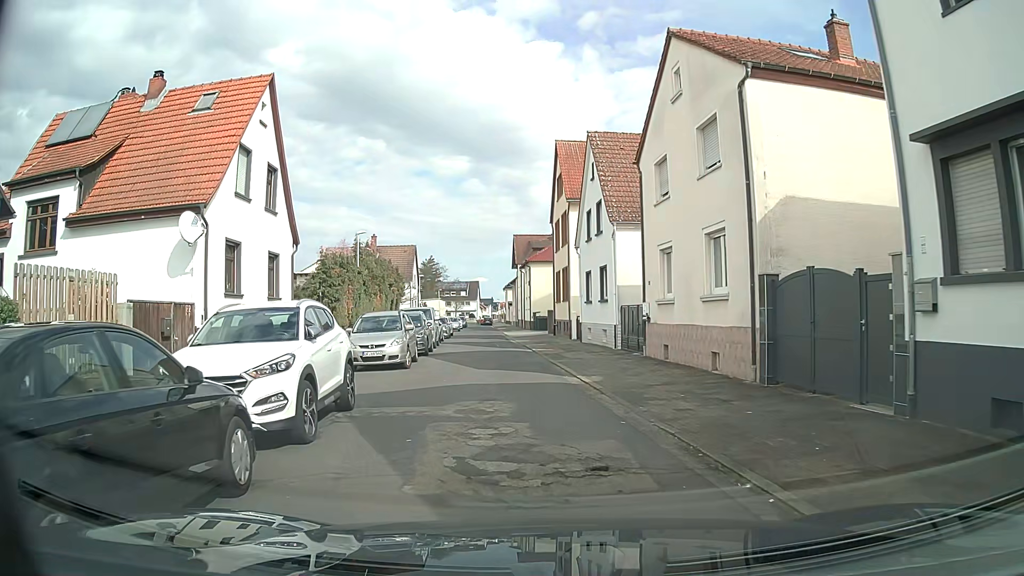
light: Day
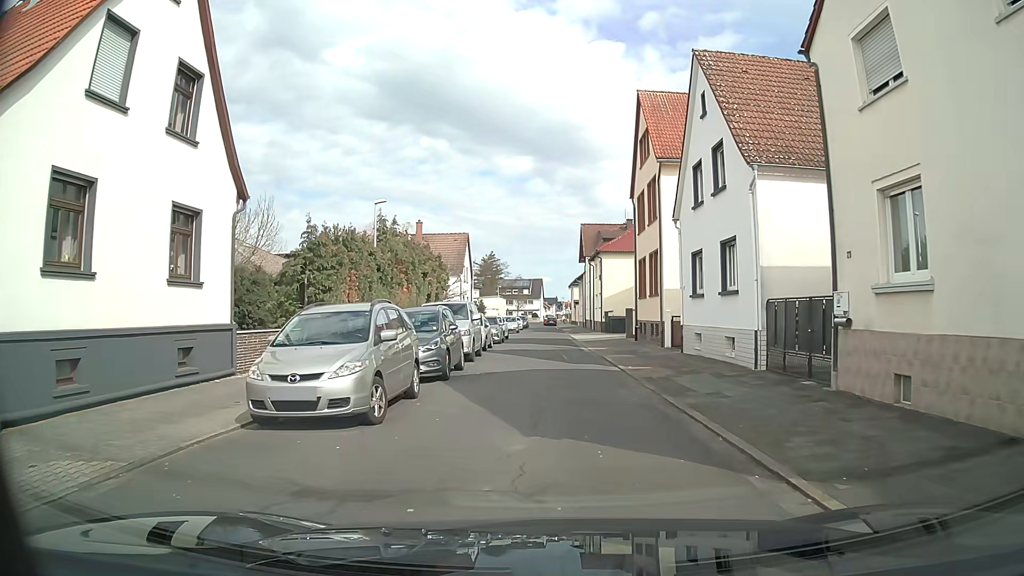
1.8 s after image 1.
(-0.5, +10.1) m; -4°
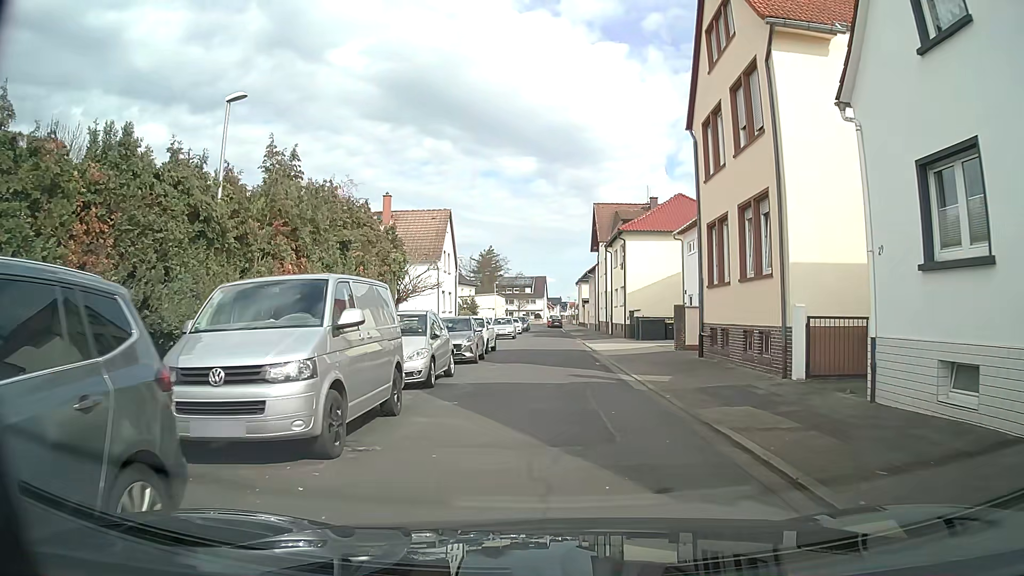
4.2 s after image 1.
(-0.3, +14.3) m; -3°
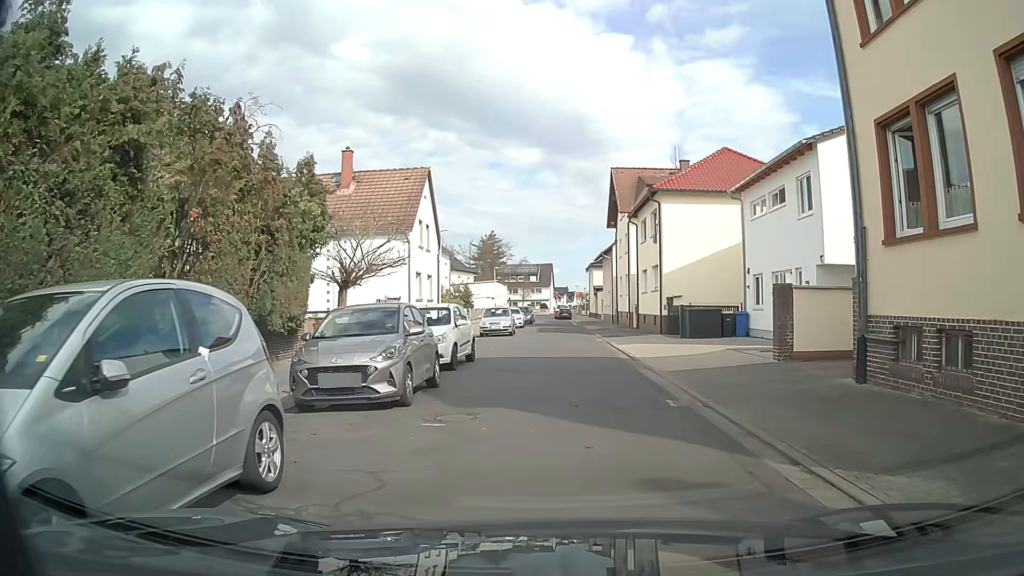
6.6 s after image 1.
(+0.3, +11.1) m; +2°
